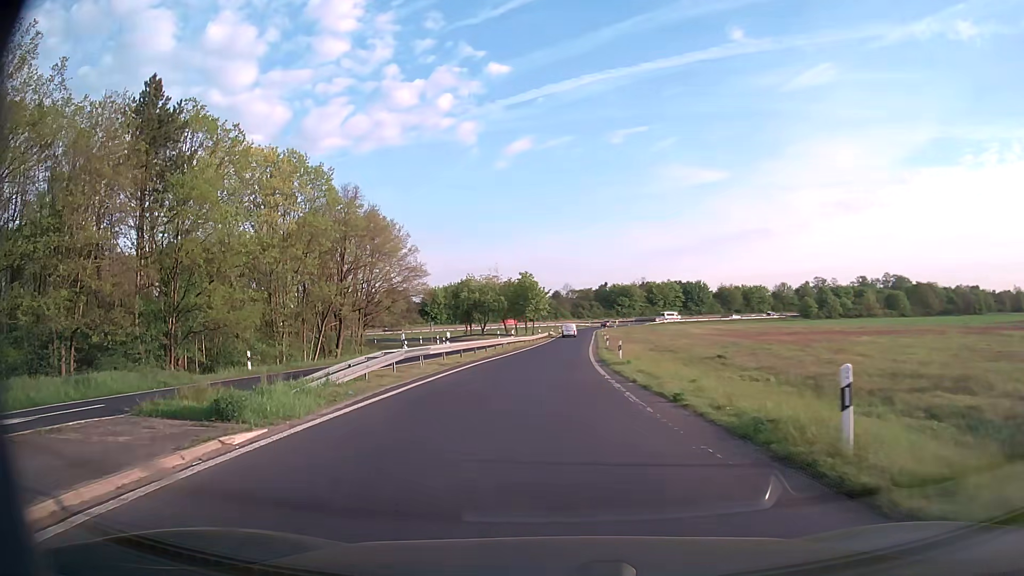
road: trunk_link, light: Day
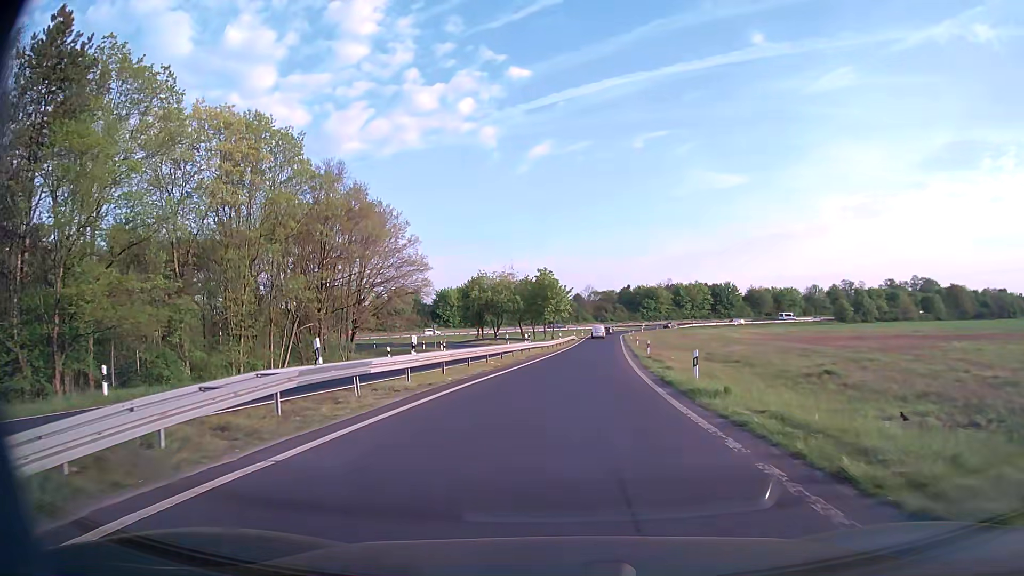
(-0.3, +12.6) m; -2°
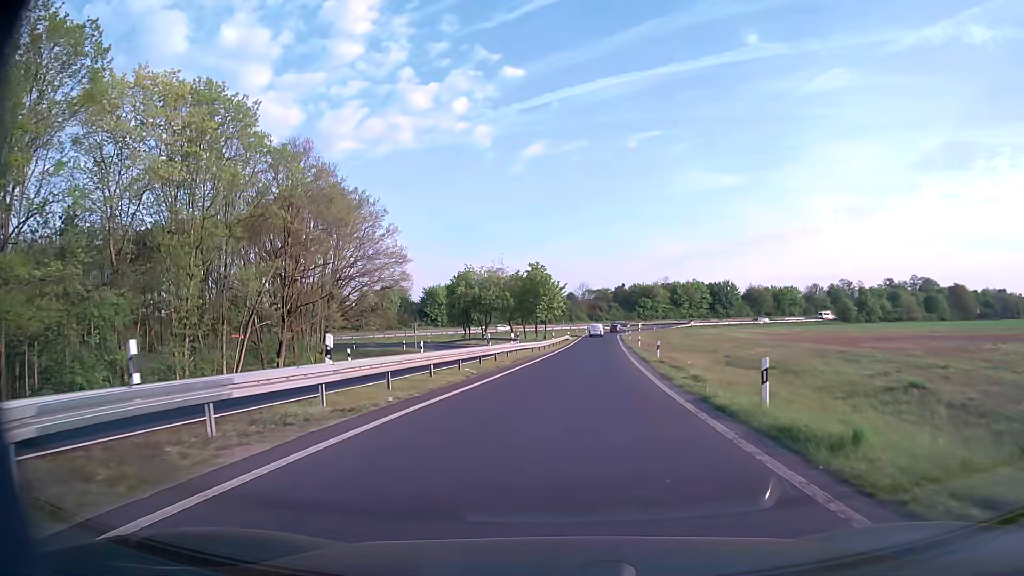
(+0.1, +7.1) m; +1°
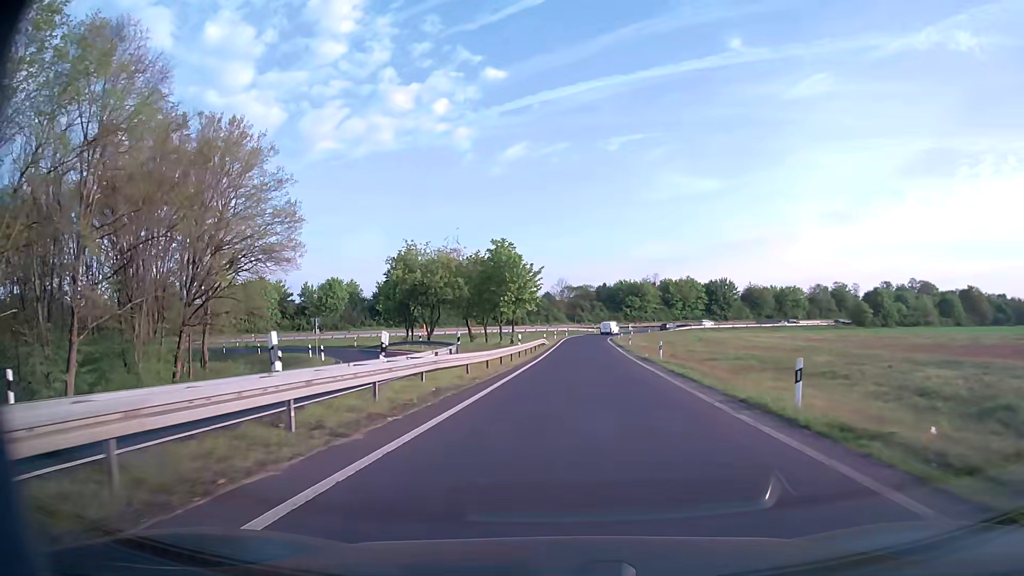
(+0.4, +24.0) m; +2°
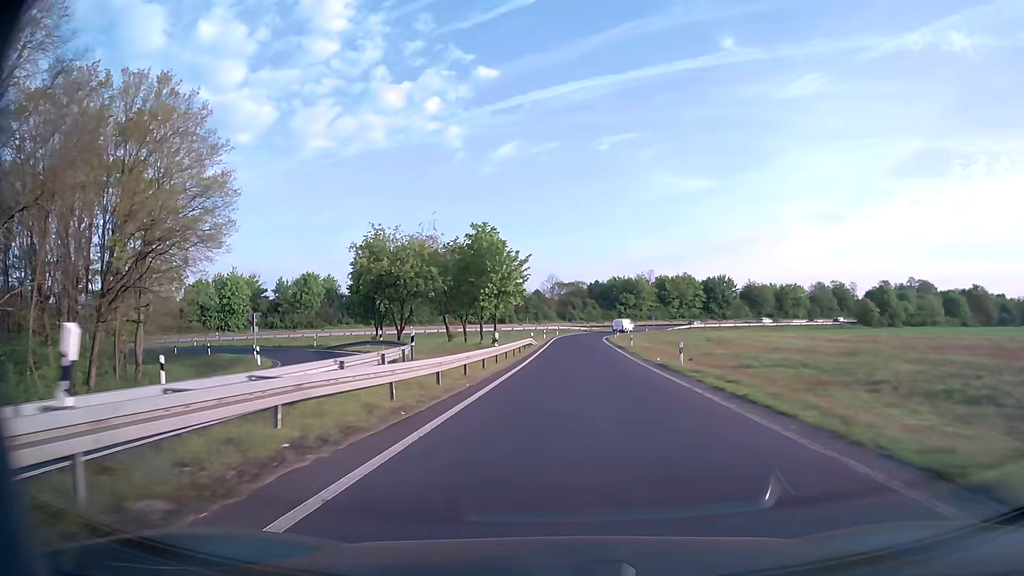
(+0.1, +8.8) m; +1°
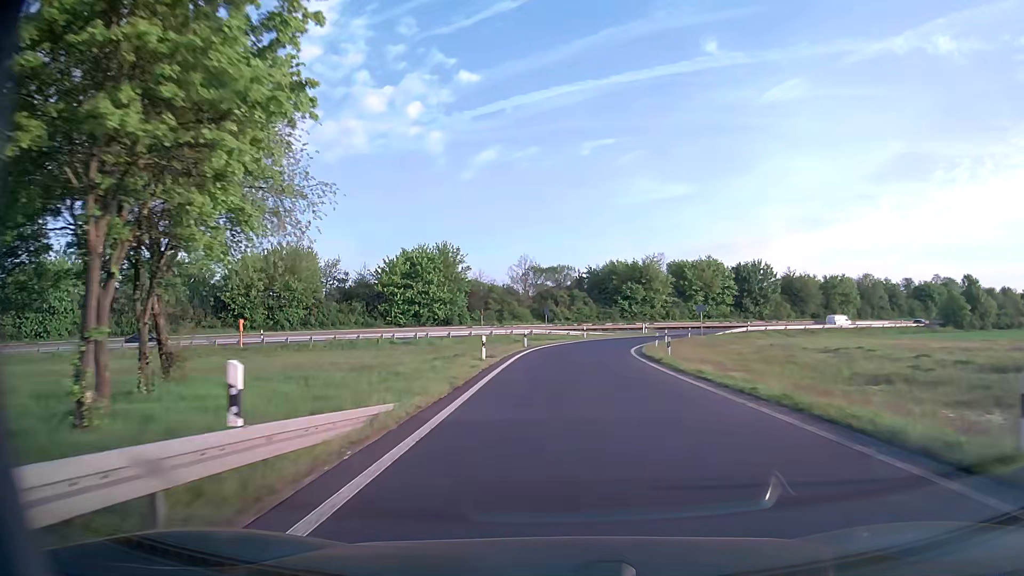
(+0.8, +46.3) m; +2°
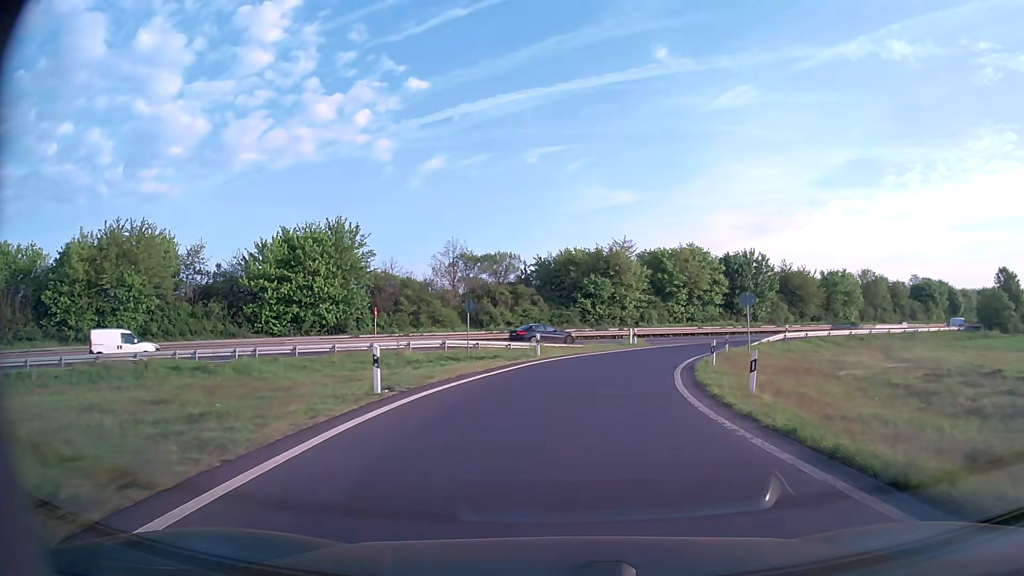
(+0.7, +26.3) m; +5°
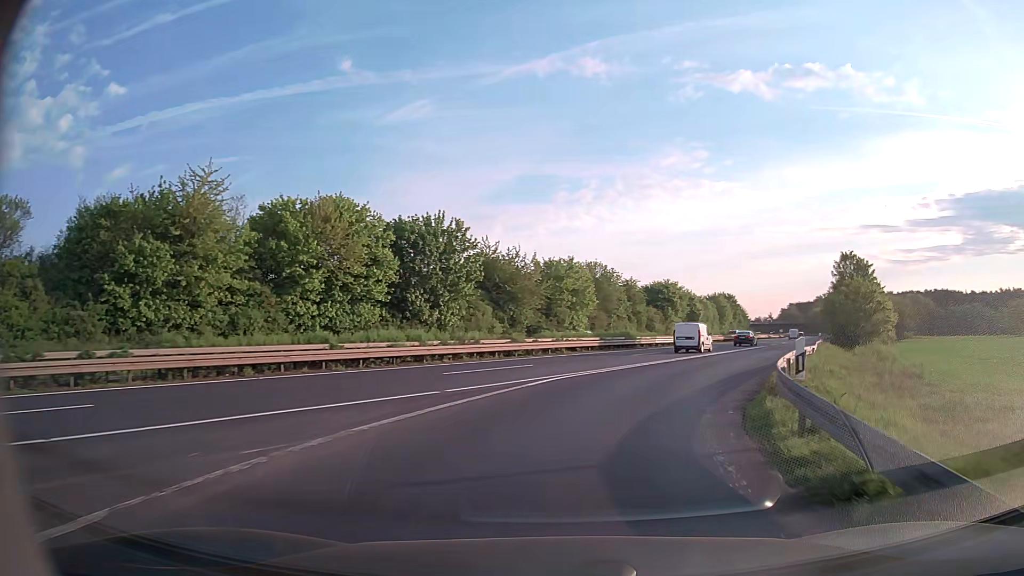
(+8.7, +40.4) m; +29°
